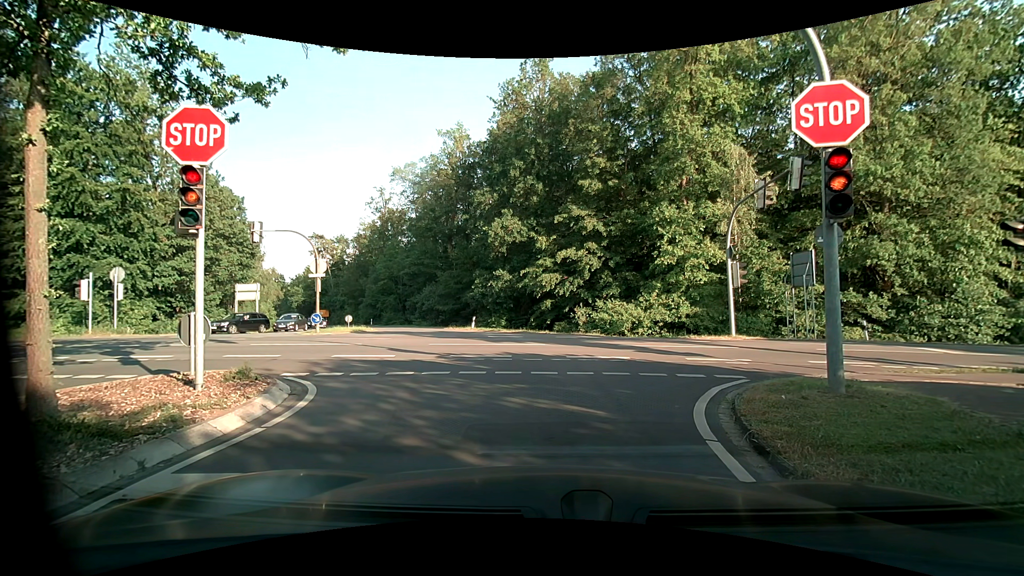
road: unclassified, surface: asphalt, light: Day
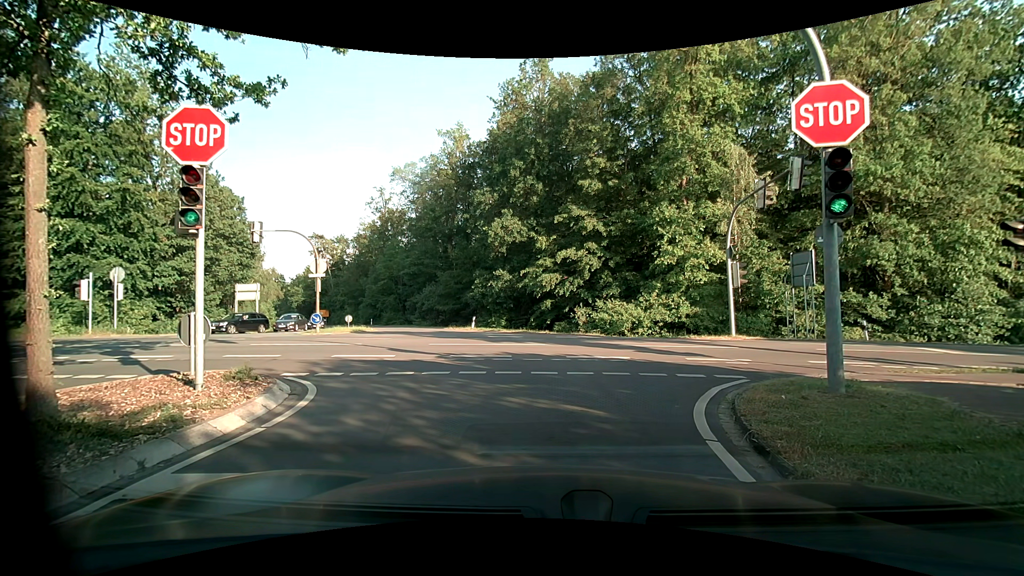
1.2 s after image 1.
(0.0, 0.0) m; 0°
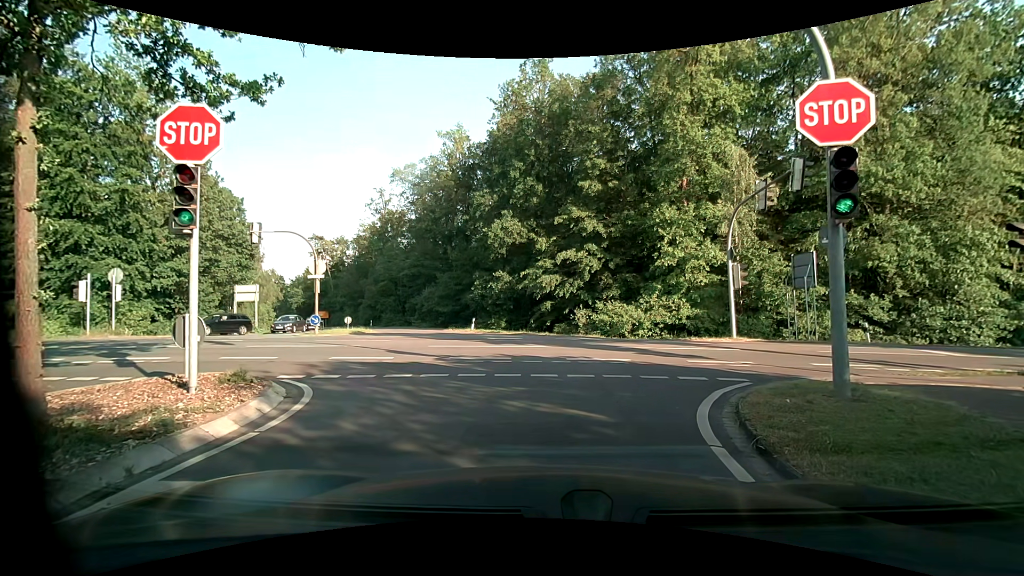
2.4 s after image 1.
(0.0, +0.1) m; 0°
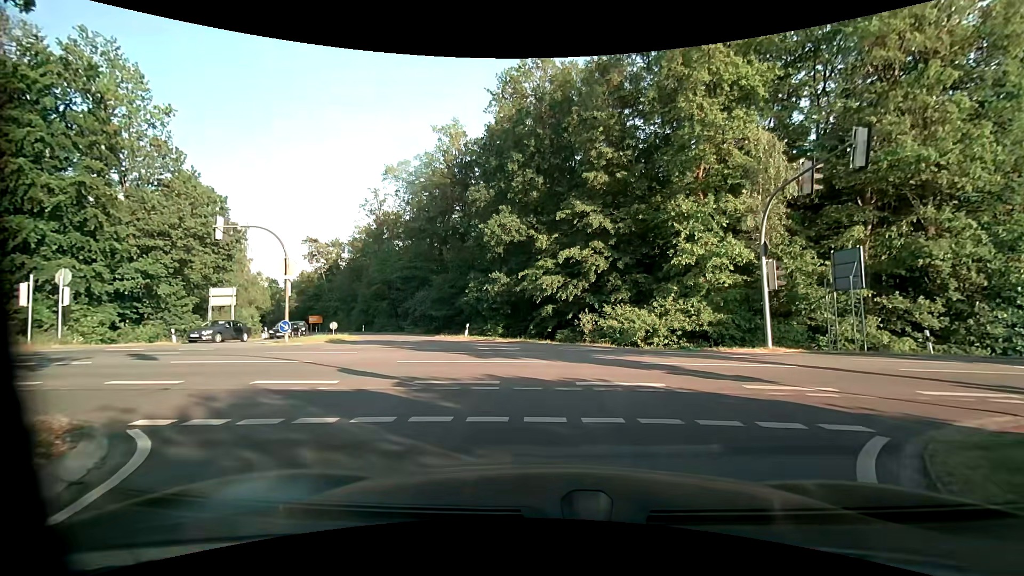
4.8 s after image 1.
(+0.1, +3.8) m; 0°
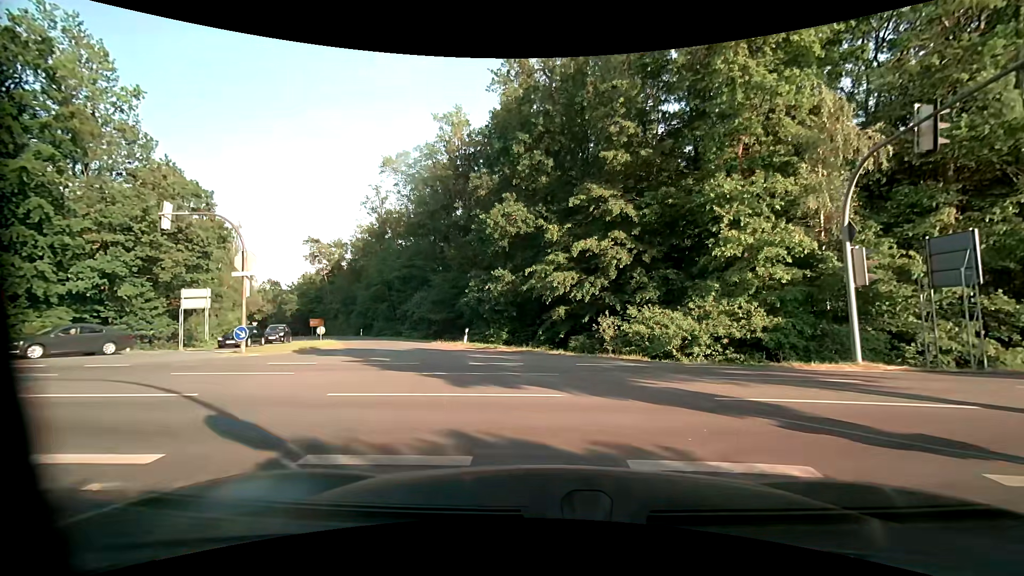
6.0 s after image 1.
(+0.1, +4.9) m; +2°
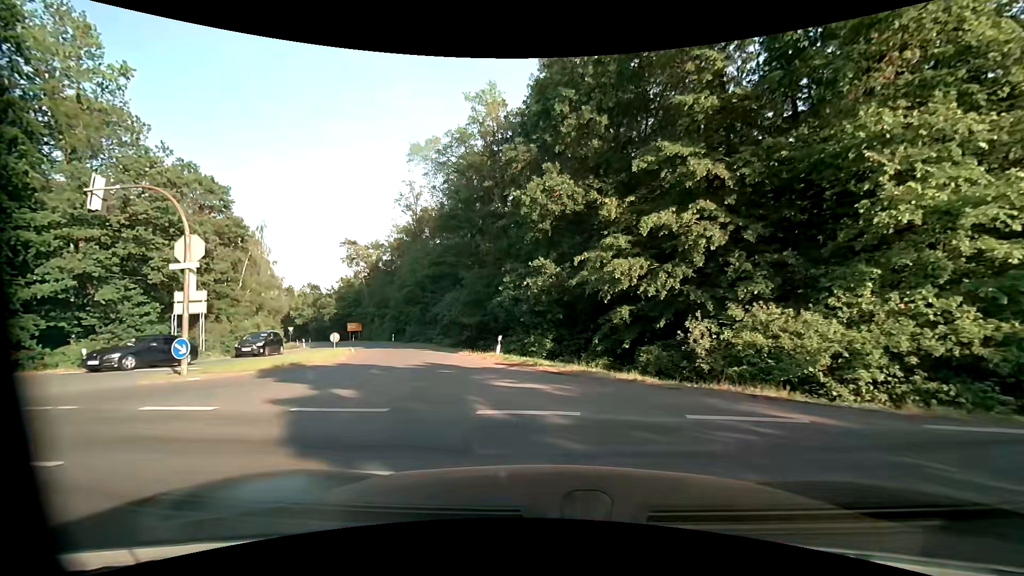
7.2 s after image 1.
(-0.4, +7.0) m; -6°
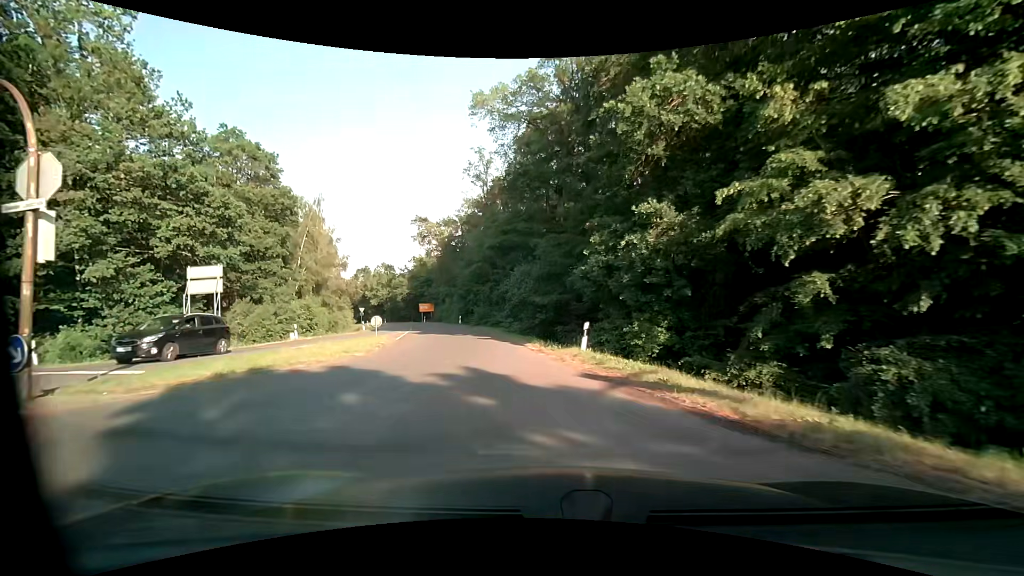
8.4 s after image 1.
(-0.7, +8.3) m; -10°
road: primary_link
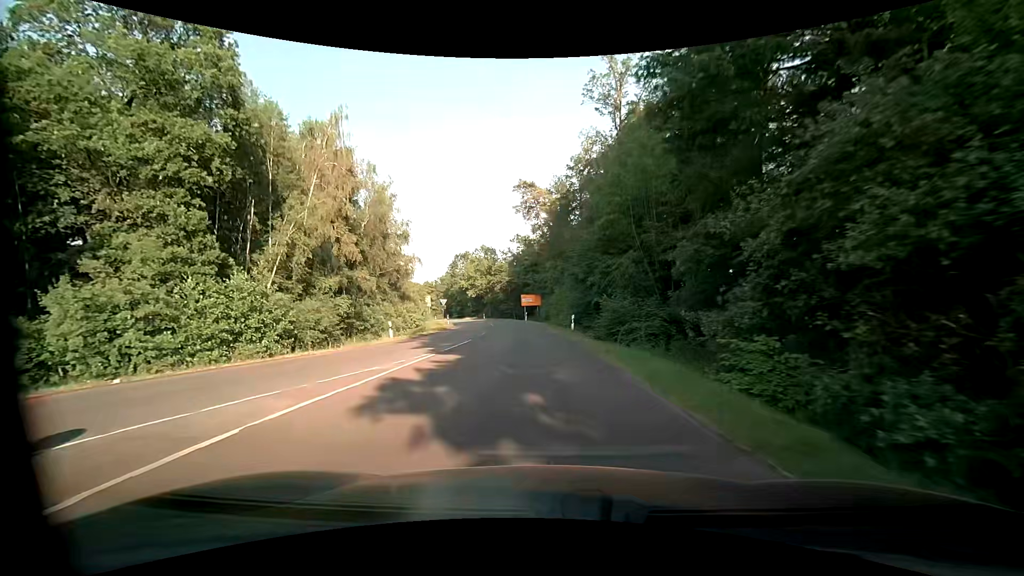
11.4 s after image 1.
(-3.5, +26.2) m; -13°
(0, +10) (-1, +20) (-1, +30) (-2, +40) (-3, +50) (-5, +60) (-7, +70) (-9, +79) (-12, +89) (-16, +98) m
